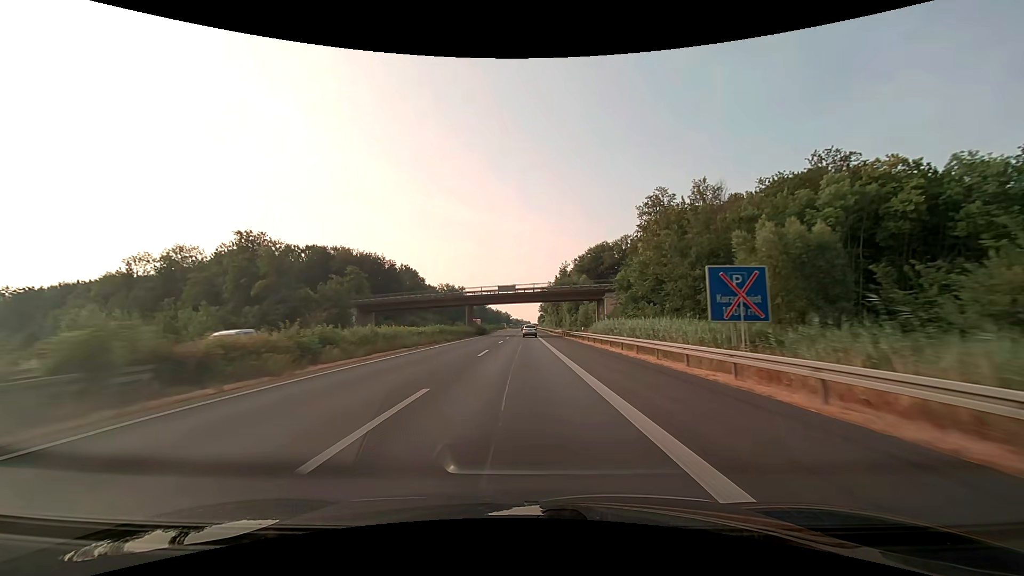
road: motorway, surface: asphalt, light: Day
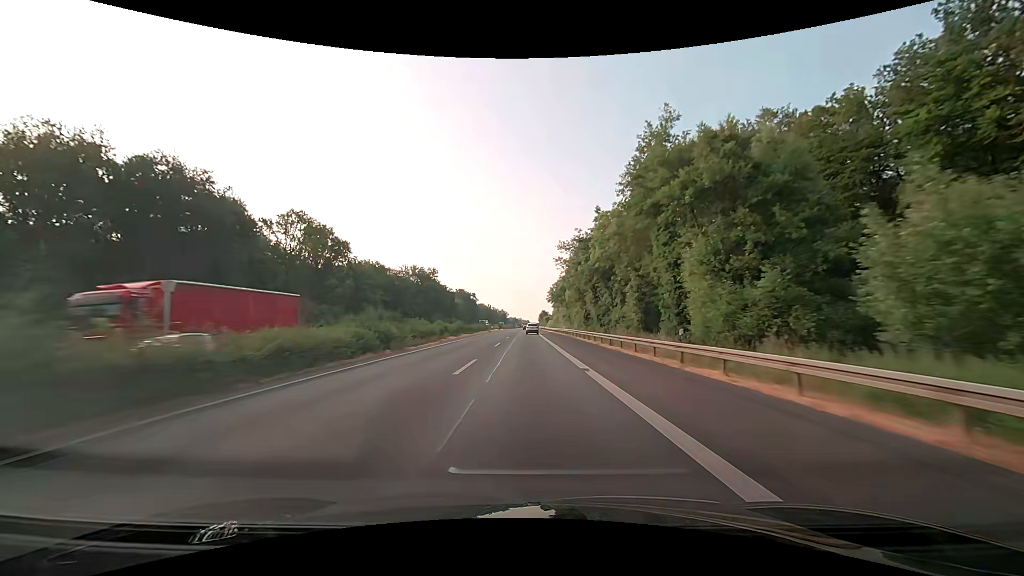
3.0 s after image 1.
(+0.1, +79.1) m; 0°
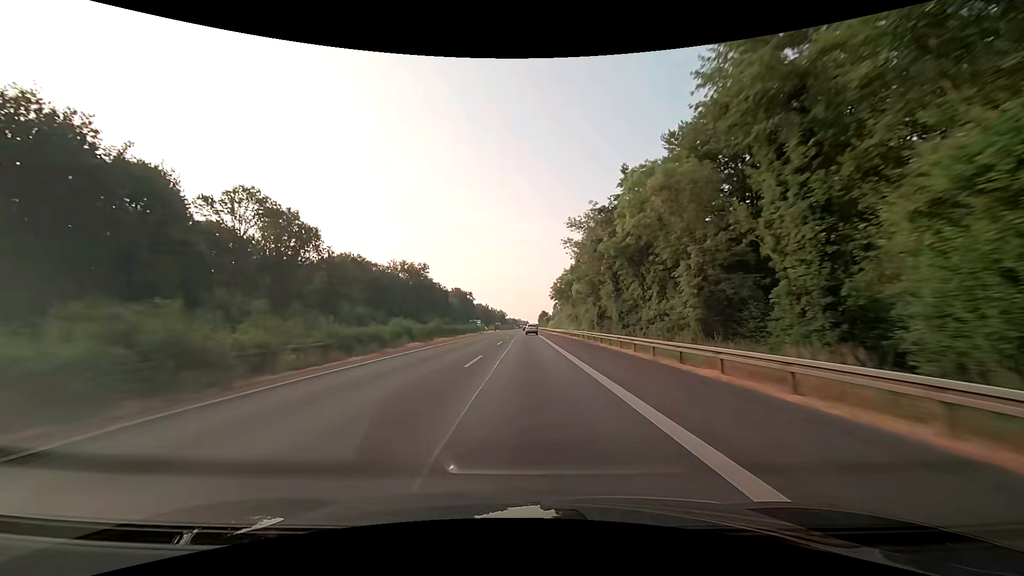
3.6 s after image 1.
(-0.1, +15.8) m; 0°
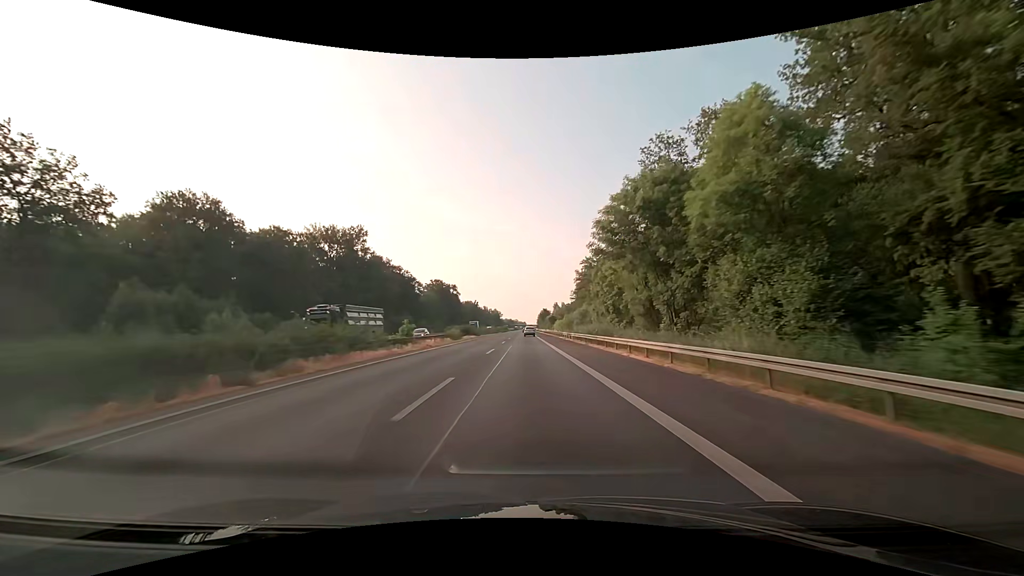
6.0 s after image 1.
(+0.1, +63.3) m; 0°
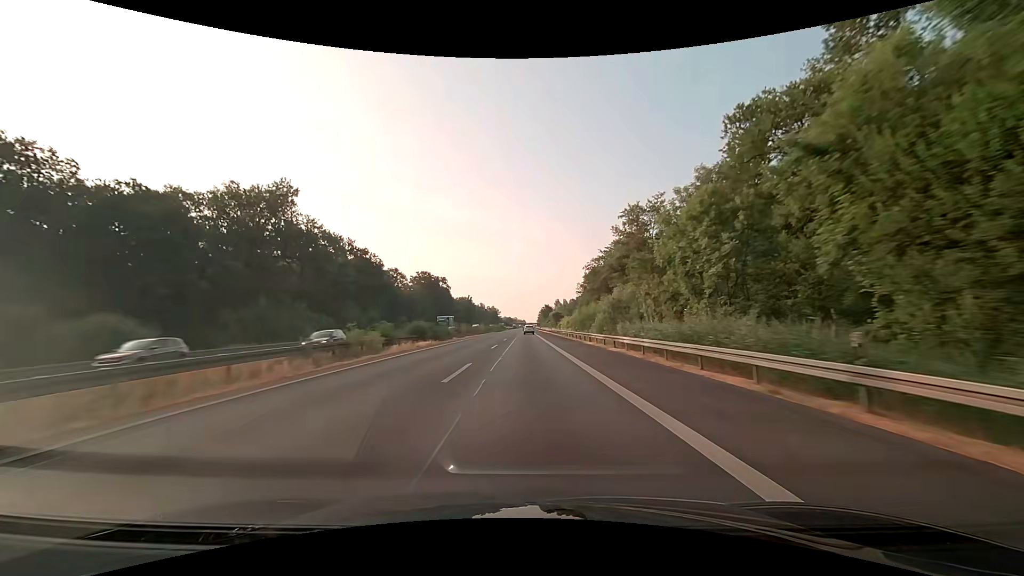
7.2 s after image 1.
(+0.1, +31.6) m; 0°
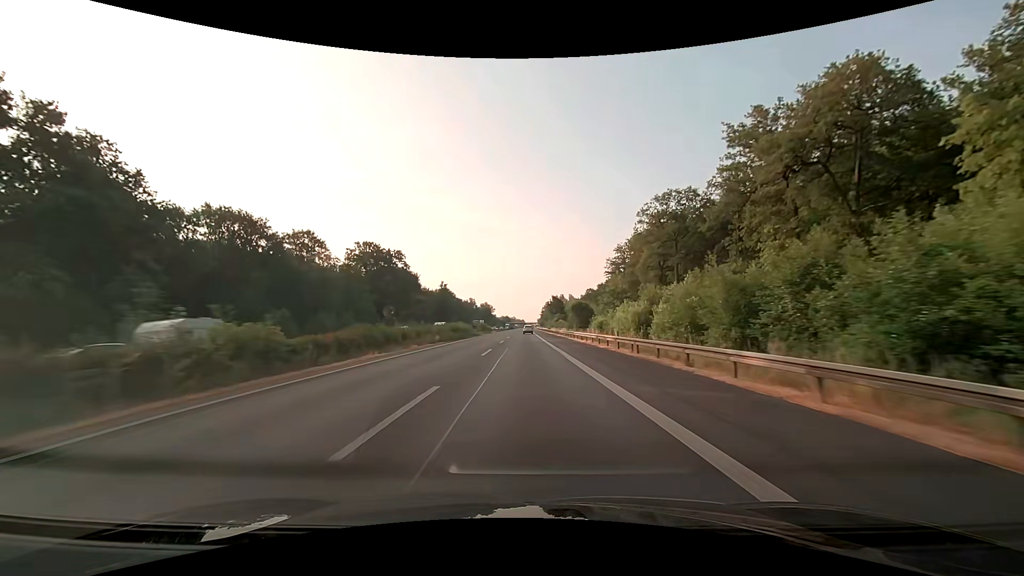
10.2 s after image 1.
(0.0, +79.1) m; 0°
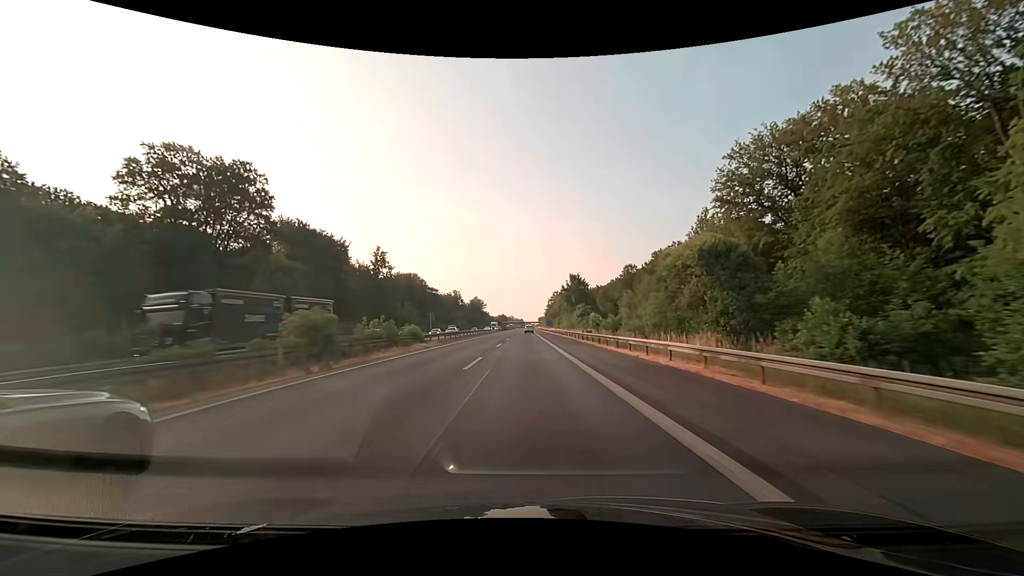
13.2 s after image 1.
(0.0, +79.1) m; 0°
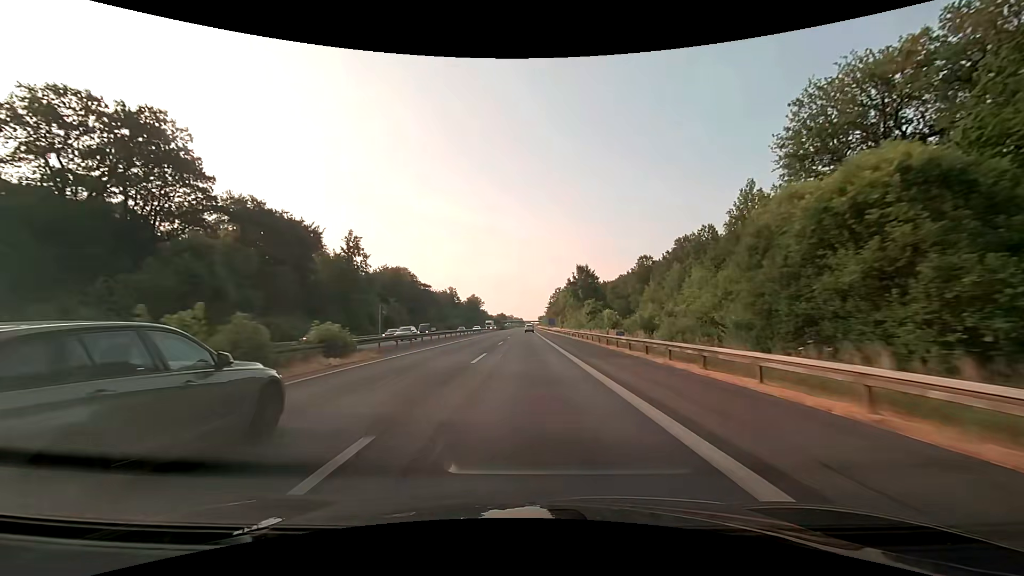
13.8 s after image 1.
(0.0, +15.8) m; 0°
(0, +10) (0, +20) (0, +30) (0, +40) (0, +50) (0, +60) (0, +70) (0, +80) (+1, +90) (+1, +100) m
